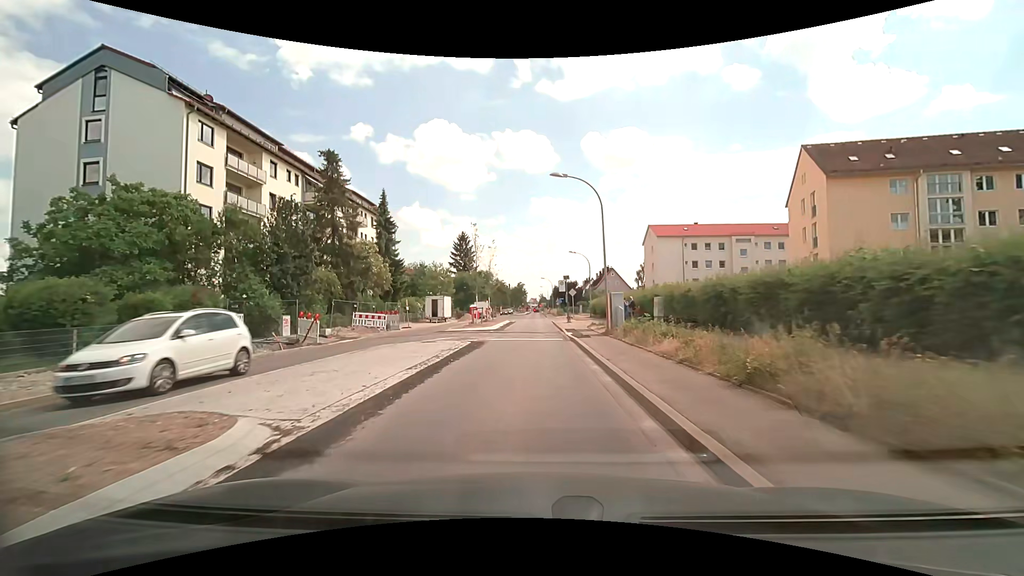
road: secondary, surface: asphalt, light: Day
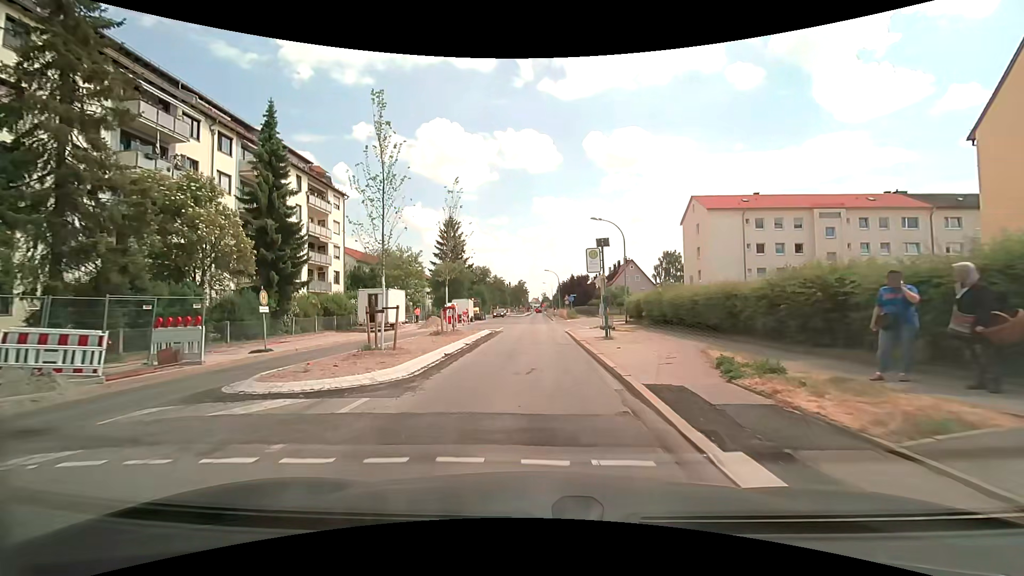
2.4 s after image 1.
(-0.2, +21.8) m; 0°
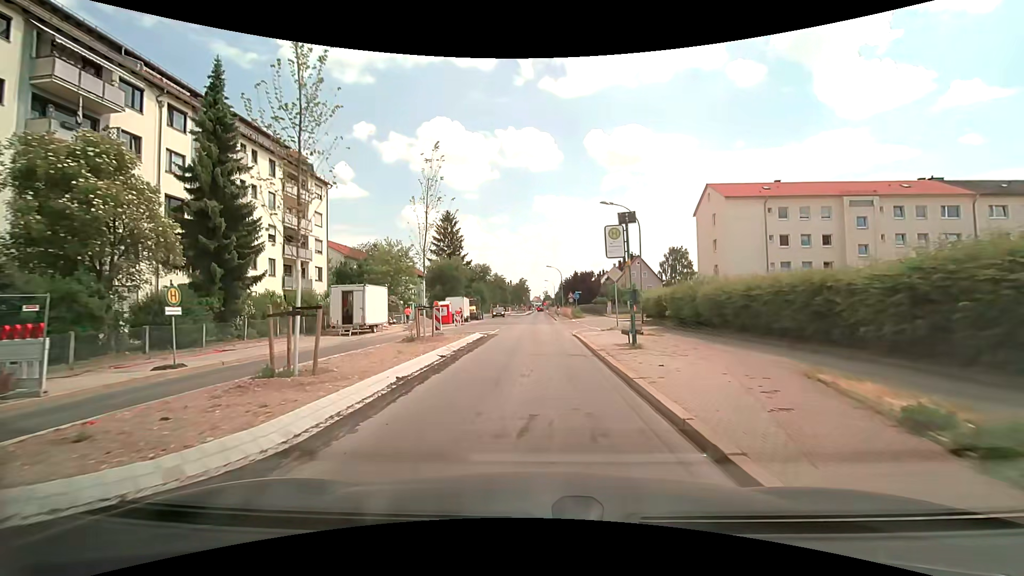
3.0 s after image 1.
(0.0, +4.9) m; 0°
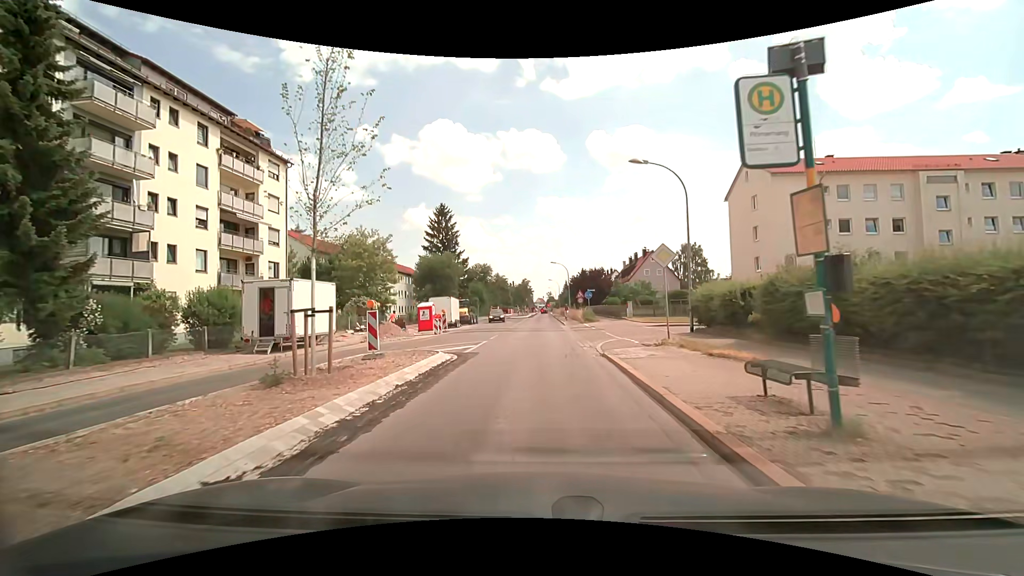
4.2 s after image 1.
(-0.1, +9.2) m; -1°
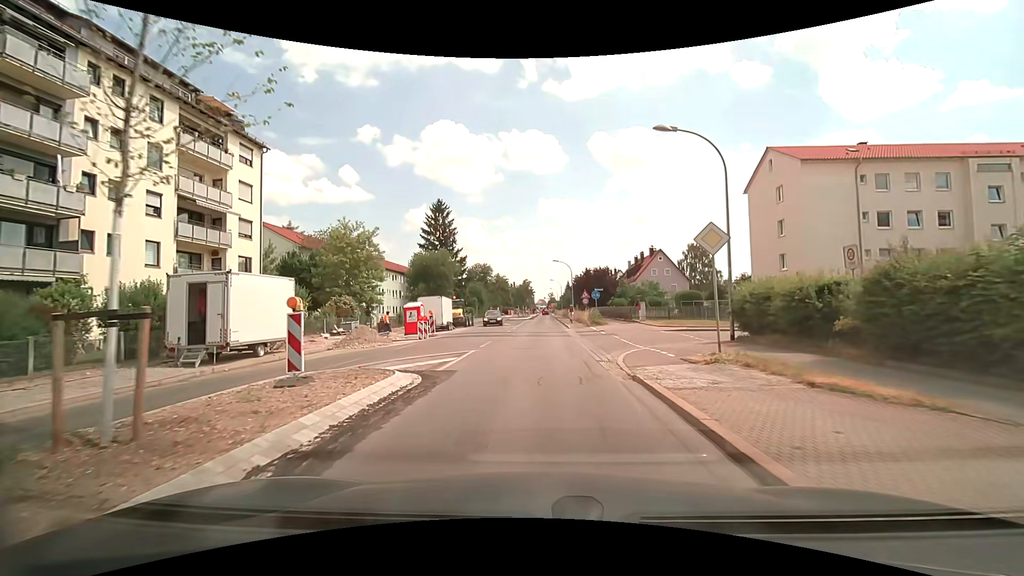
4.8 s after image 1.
(0.0, +4.3) m; 0°
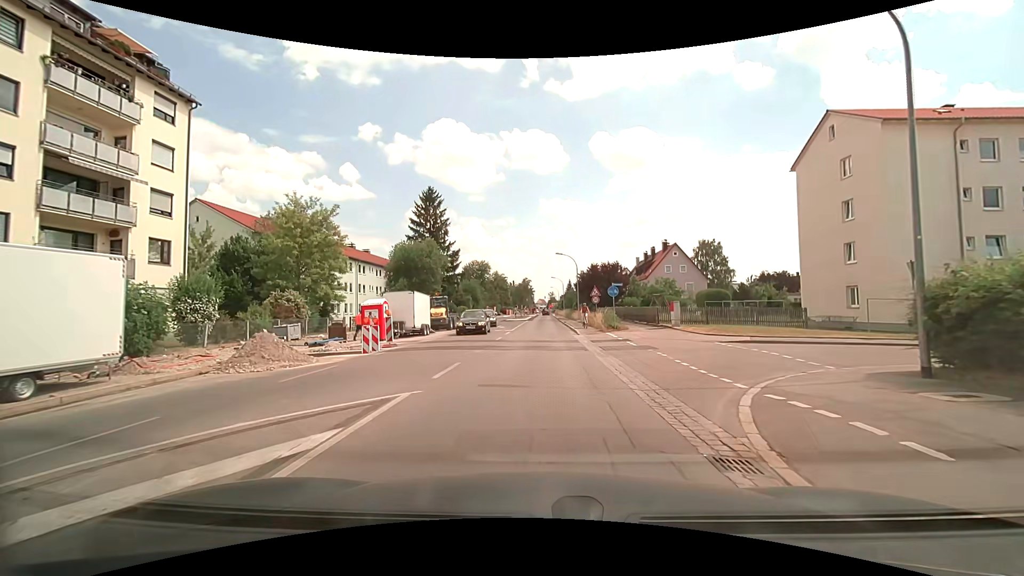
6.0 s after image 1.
(+0.1, +8.5) m; +1°
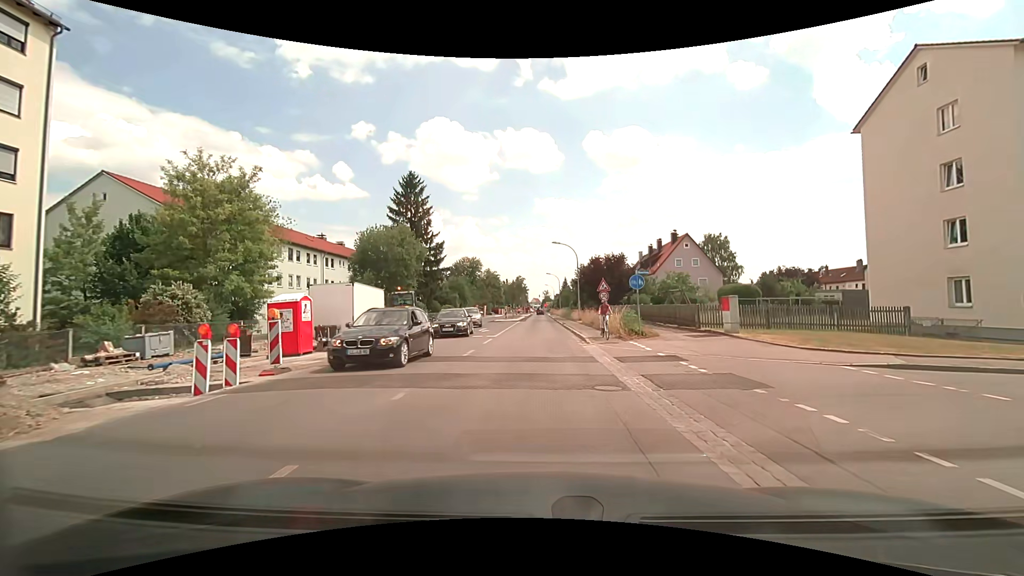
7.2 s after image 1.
(0.0, +8.6) m; 0°
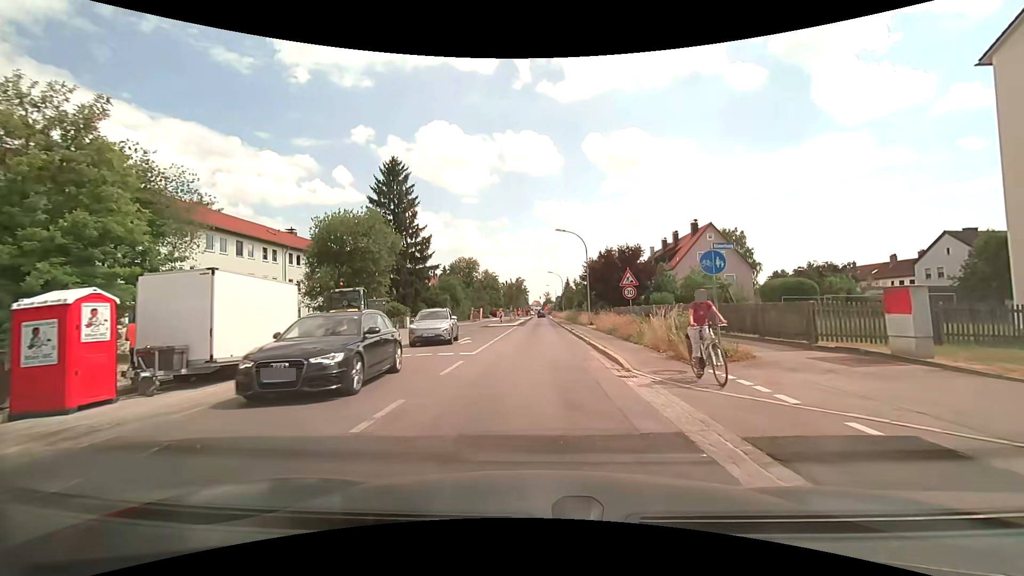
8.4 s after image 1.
(0.0, +8.8) m; +1°
(0, +10) (0, +20) (0, +30) (0, +40) (0, +50) (0, +60) (-1, +70) (-1, +80) (-1, +90) (-1, +100) m
